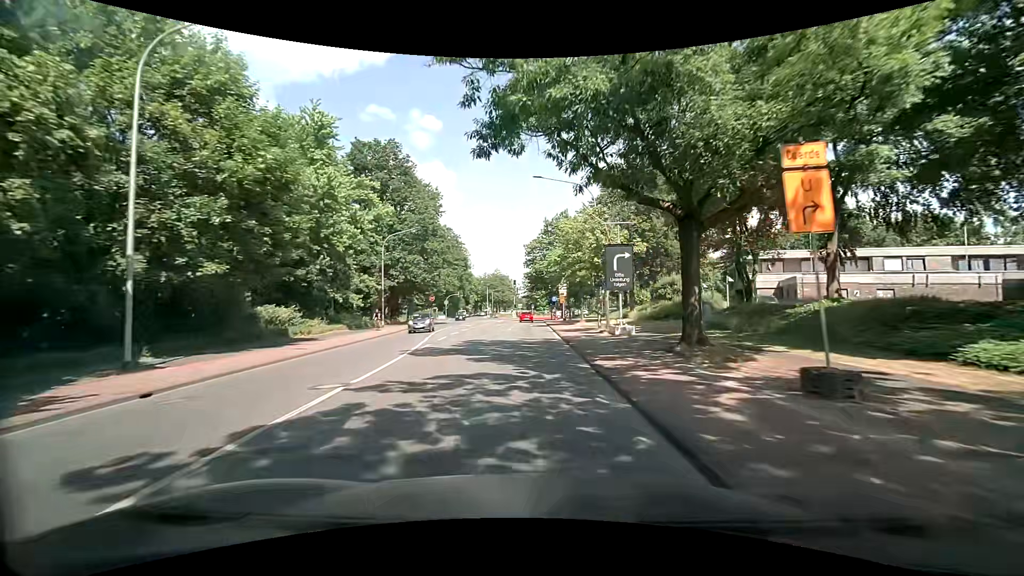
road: tertiary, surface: asphalt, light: Day
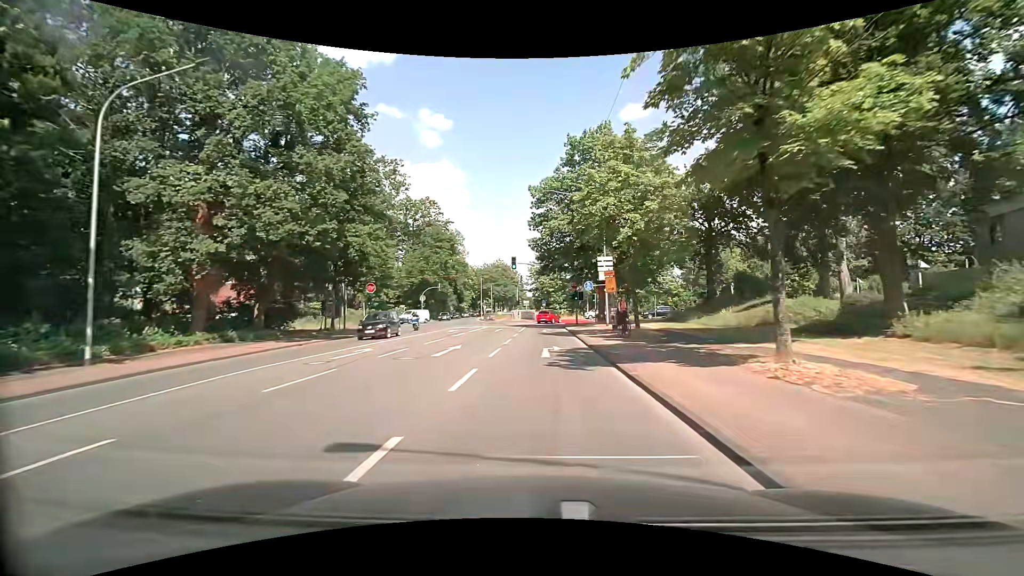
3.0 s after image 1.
(+0.2, +33.8) m; -1°
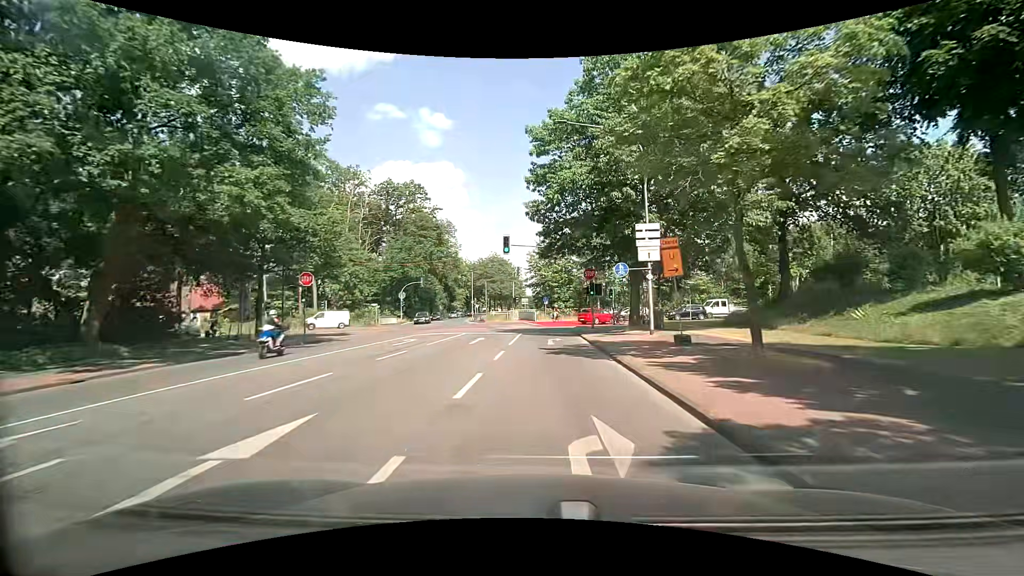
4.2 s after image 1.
(0.0, +12.9) m; 0°
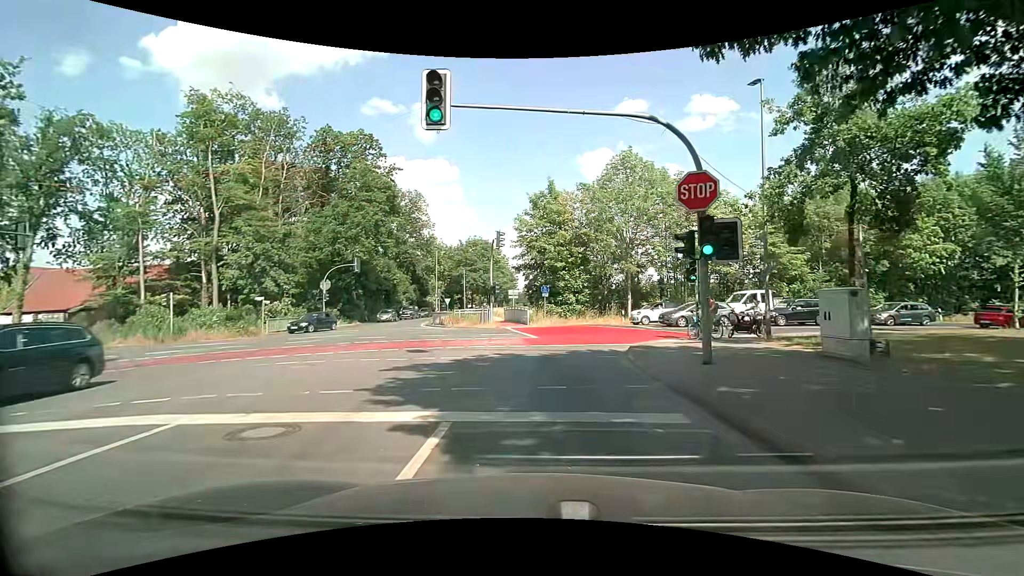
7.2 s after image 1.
(+0.2, +23.6) m; +1°
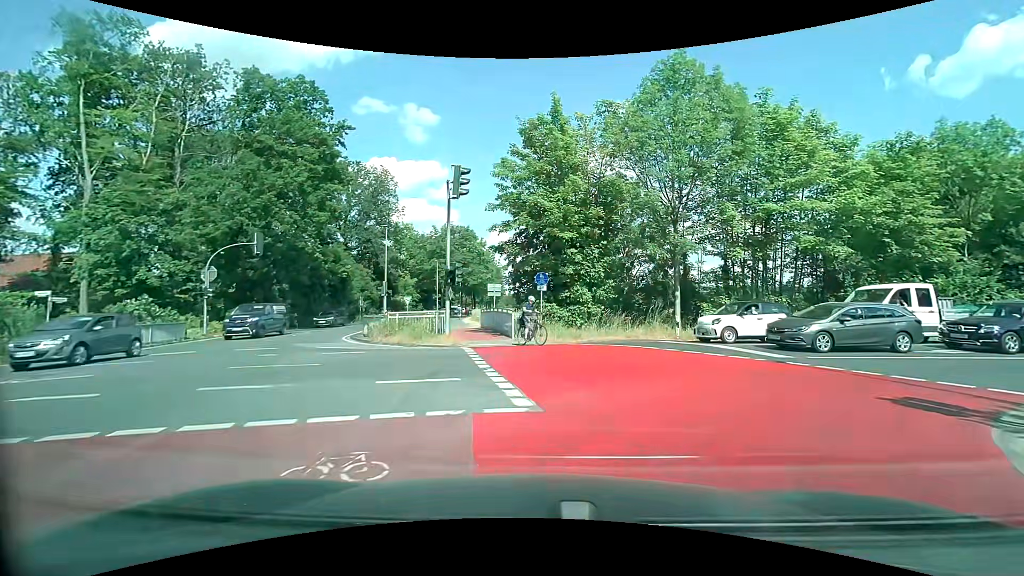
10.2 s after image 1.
(0.0, +15.3) m; 0°
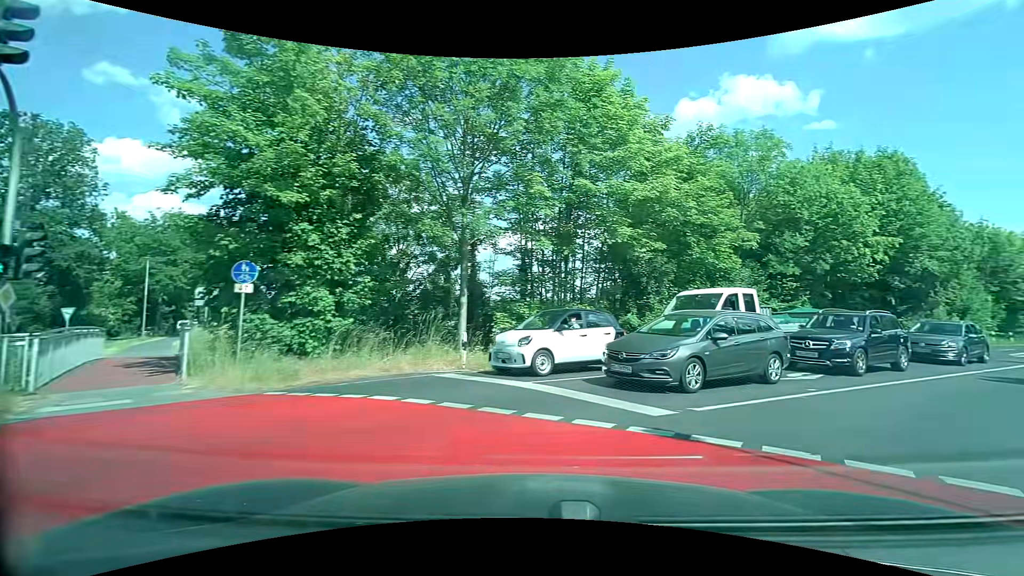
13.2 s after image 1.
(+1.3, +8.1) m; +24°
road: secondary
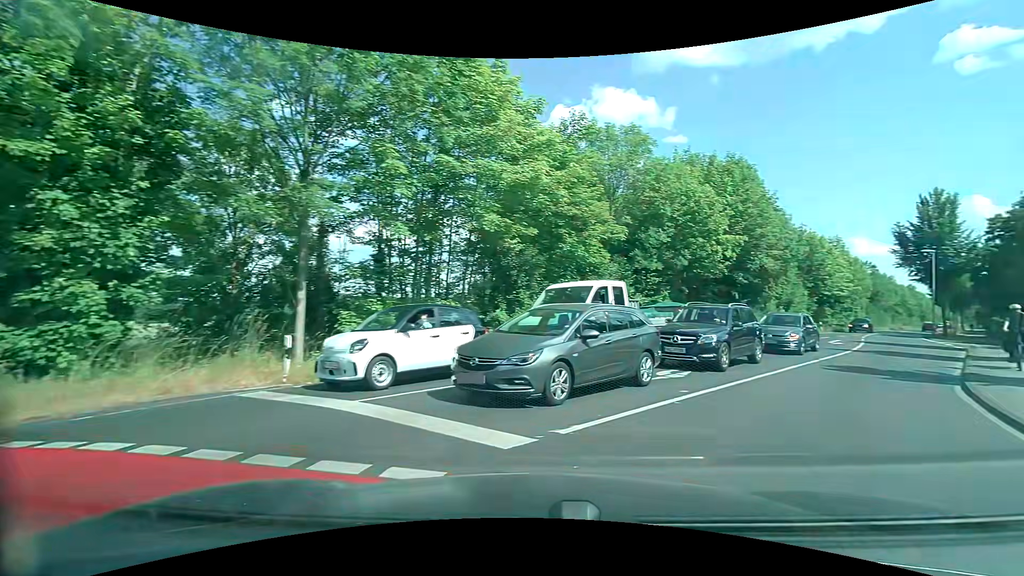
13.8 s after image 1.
(+0.3, +2.2) m; +14°
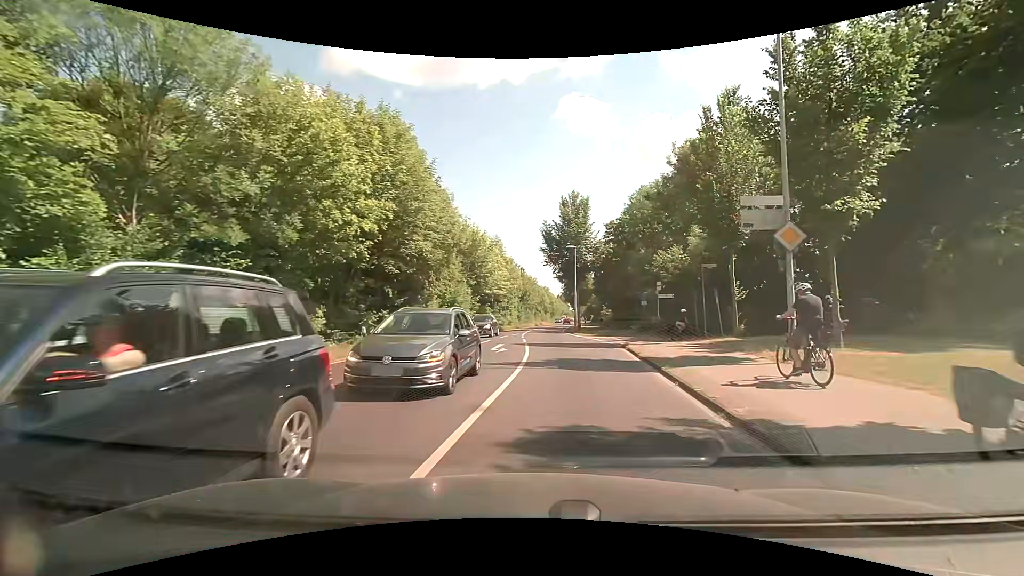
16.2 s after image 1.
(+4.6, +10.7) m; +35°
(+1, +10) (+1, +20) (+1, +30) (+1, +40) (+2, +50) (+2, +60) (+3, +70) (+4, +80) (+5, +90) (+6, +100) m
